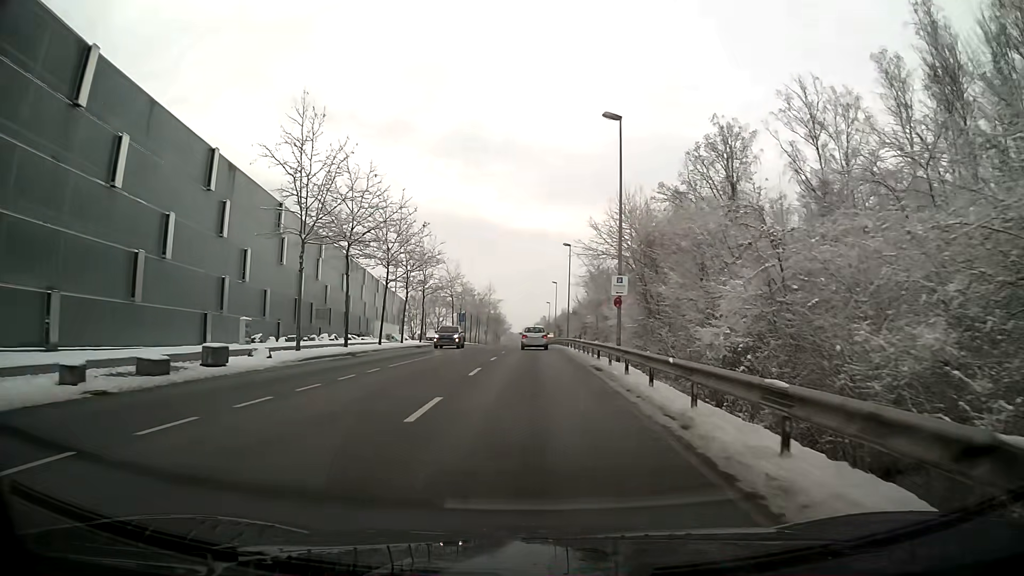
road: secondary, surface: asphalt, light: Day
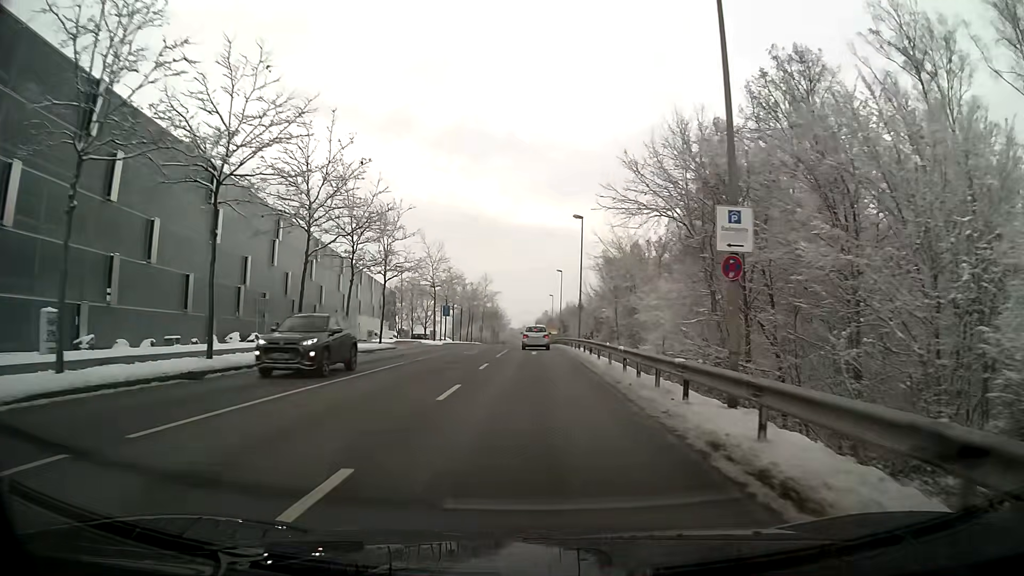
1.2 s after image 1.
(0.0, +15.4) m; 0°
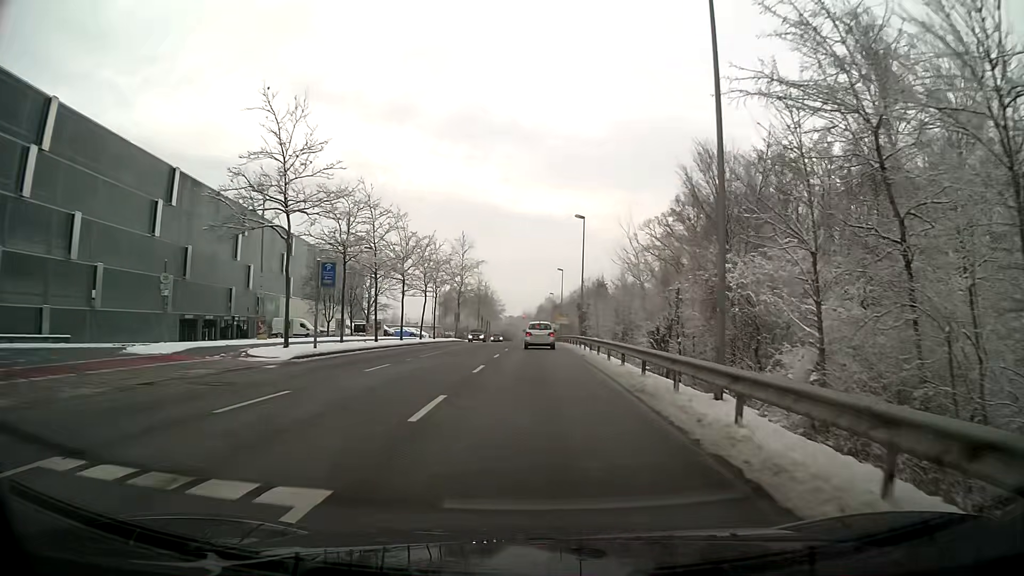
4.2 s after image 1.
(0.0, +39.1) m; 0°
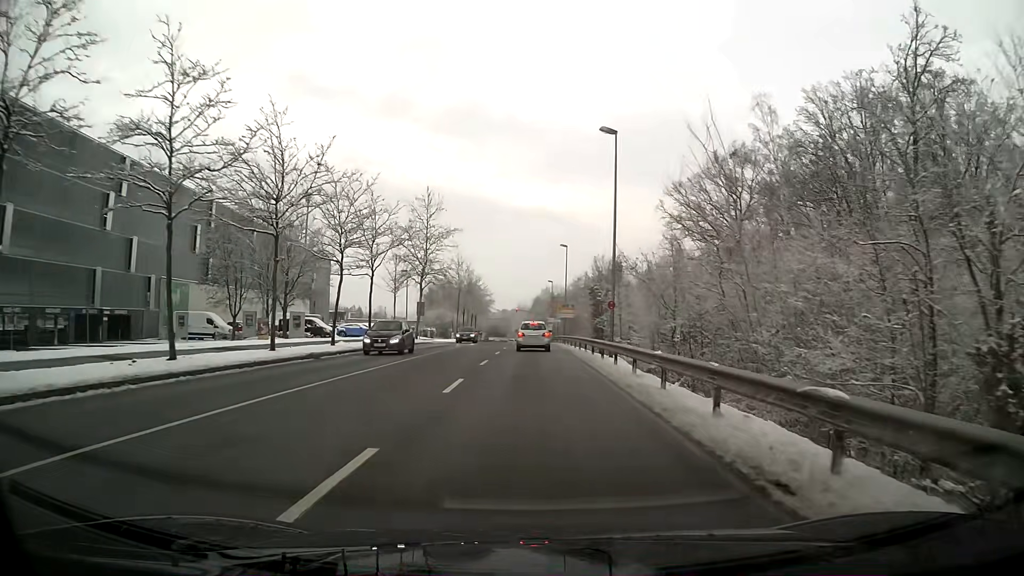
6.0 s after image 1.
(+0.1, +23.3) m; 0°
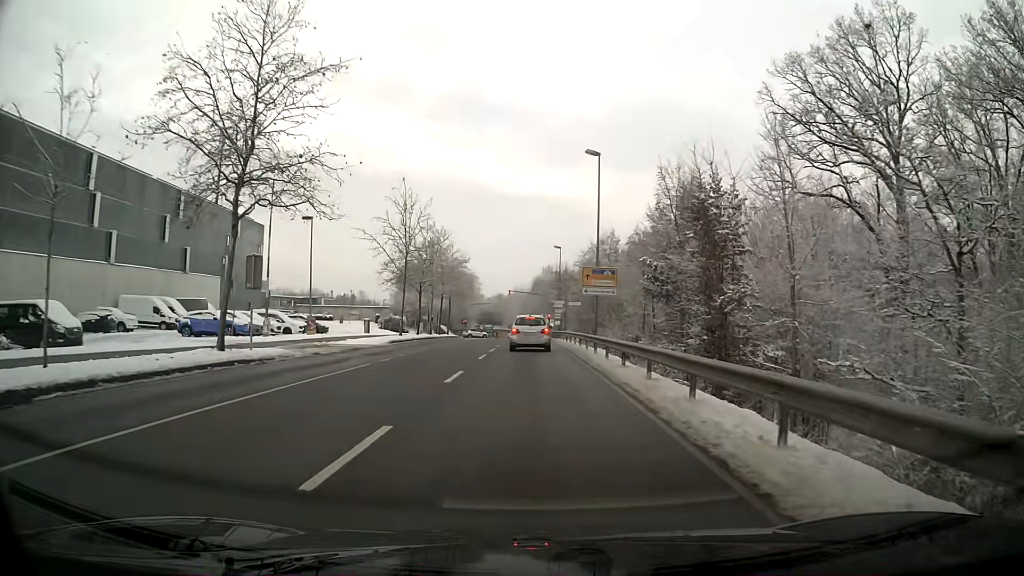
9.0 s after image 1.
(0.0, +34.8) m; 0°
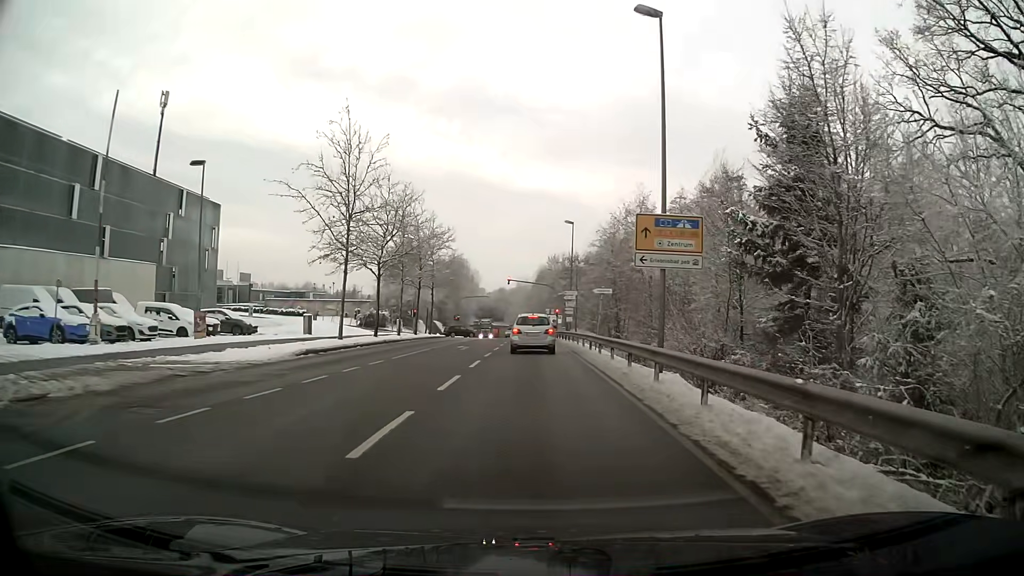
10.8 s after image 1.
(0.0, +16.4) m; 0°
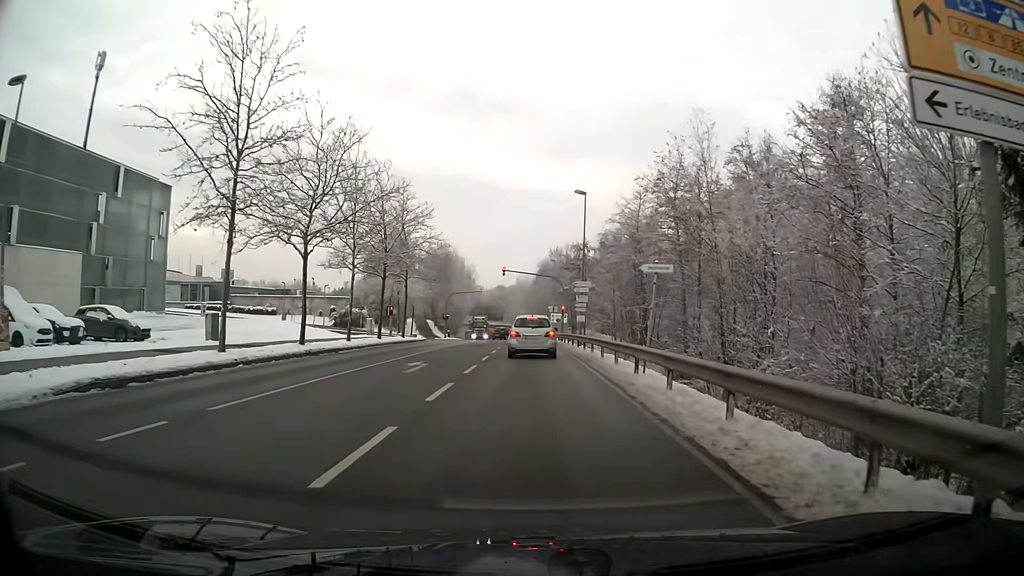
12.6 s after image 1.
(-0.1, +13.2) m; -1°
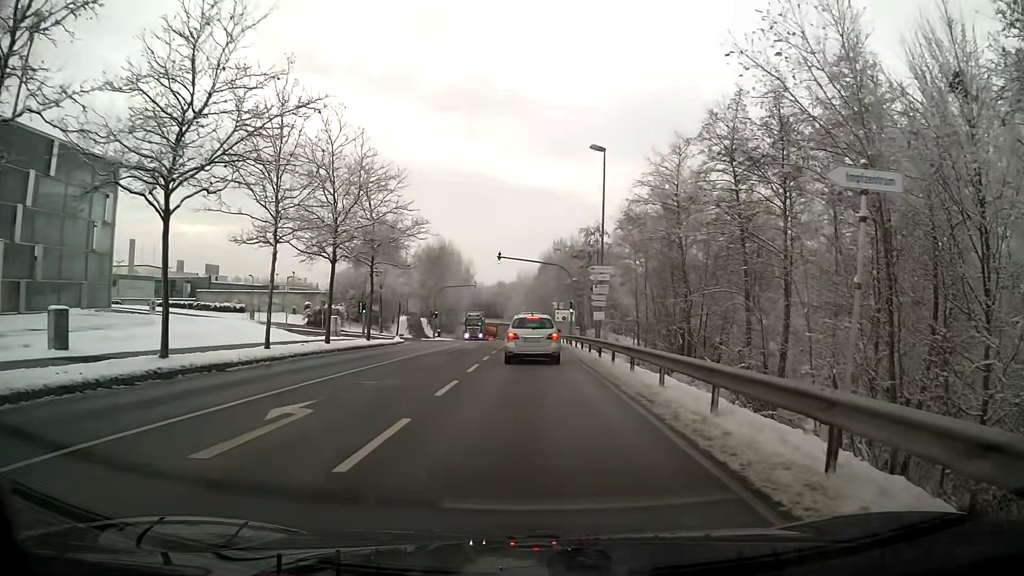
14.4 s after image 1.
(0.0, +11.2) m; 0°
(0, +10) (0, +20) (0, +30) (-1, +40) (-1, +50) (-1, +60) (-1, +70) (-1, +80) (-2, +90) (-2, +100) m
